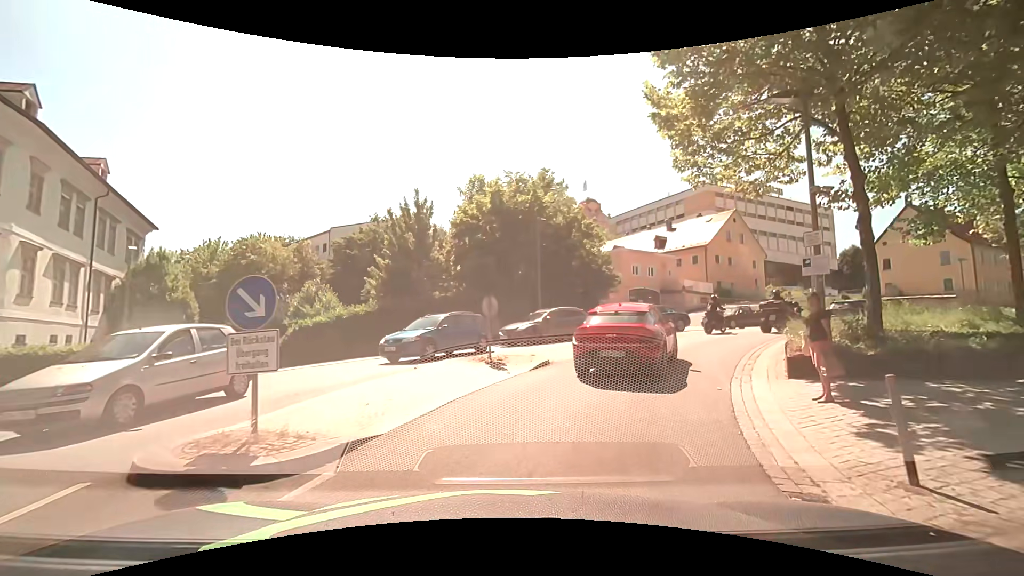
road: tertiary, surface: asphalt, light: Day
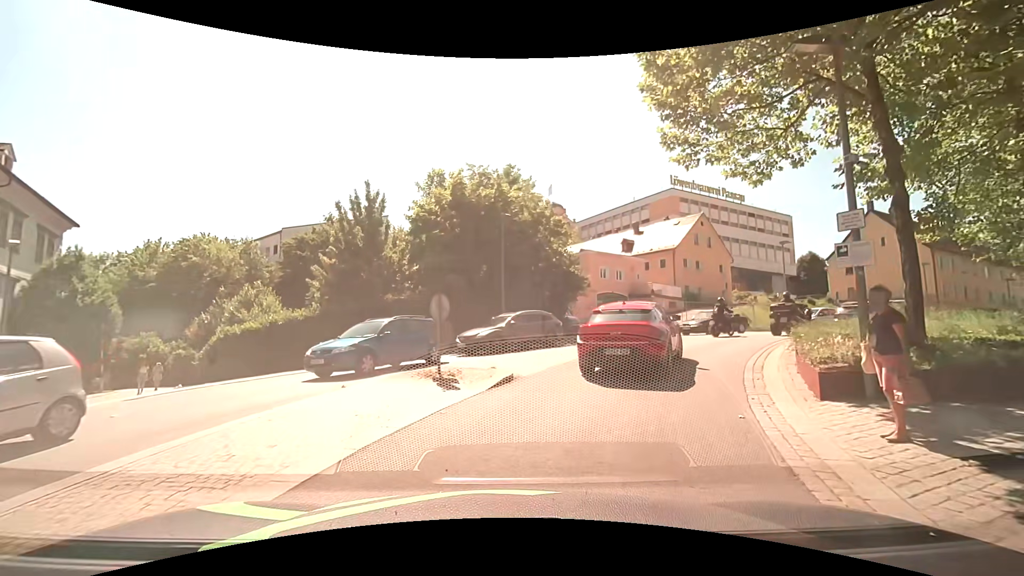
(+0.1, +2.6) m; +4°
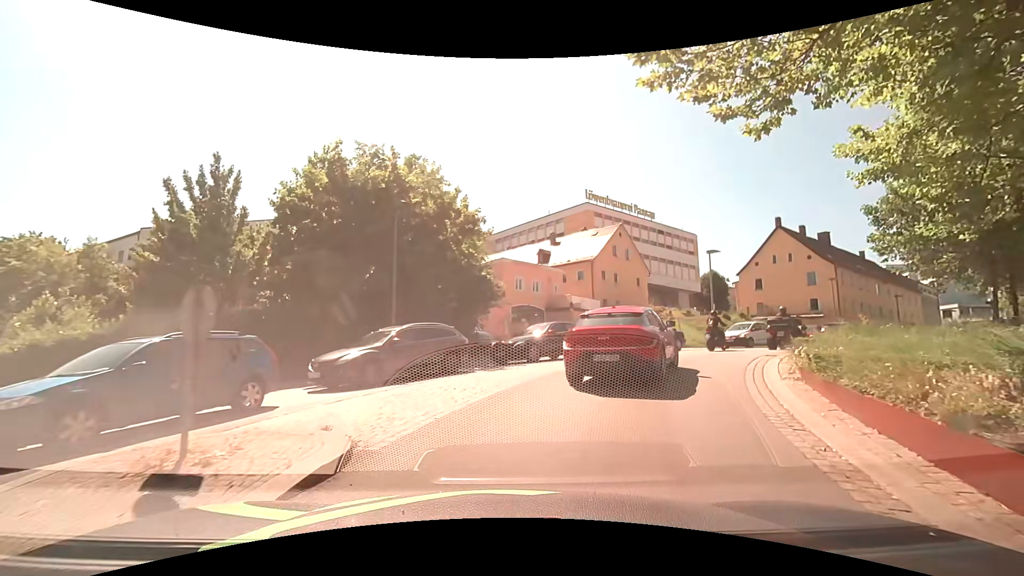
(+0.4, +5.3) m; +11°
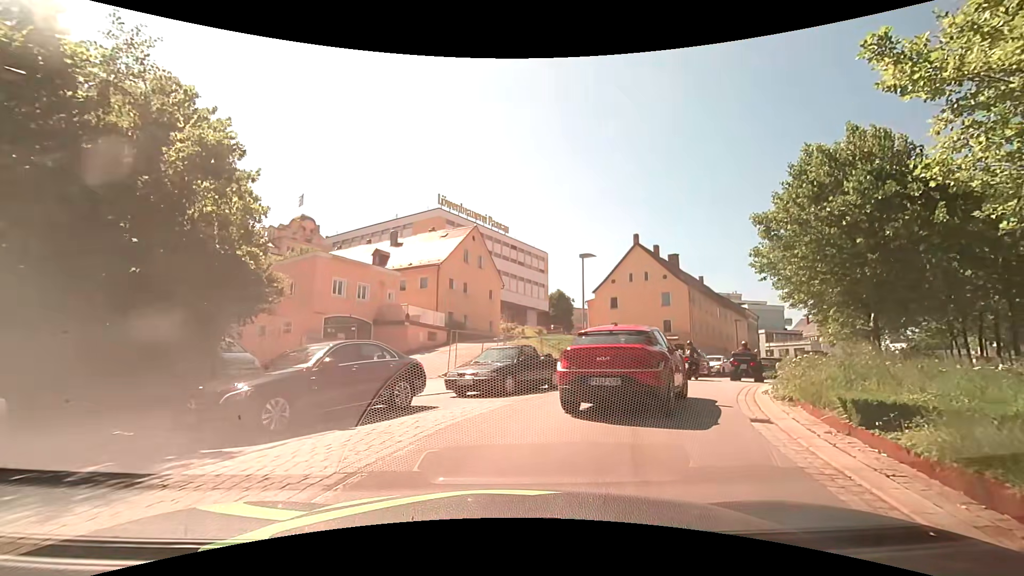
(+1.2, +9.1) m; +17°
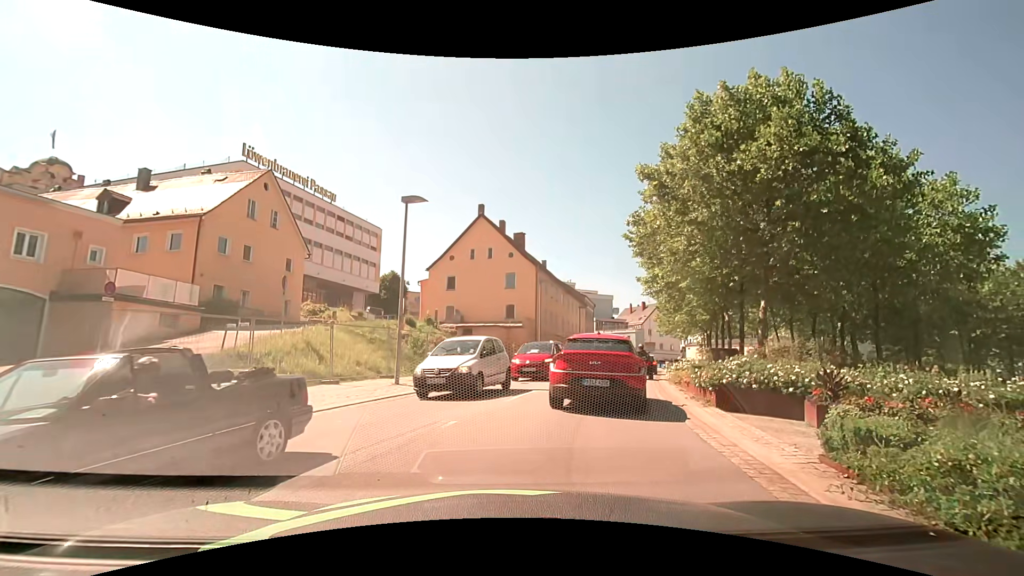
(+1.4, +9.2) m; +18°
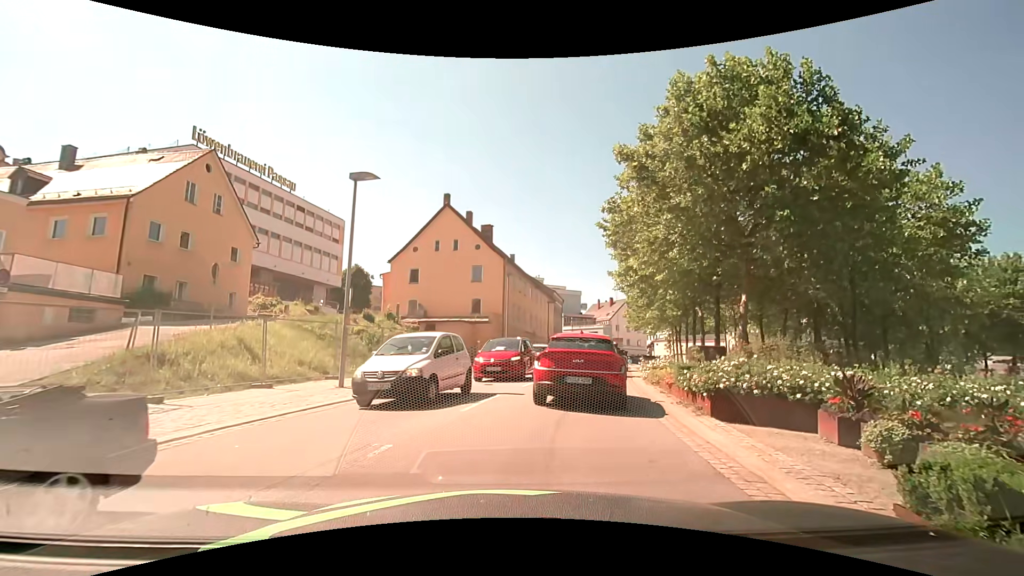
(+0.1, +1.9) m; +6°
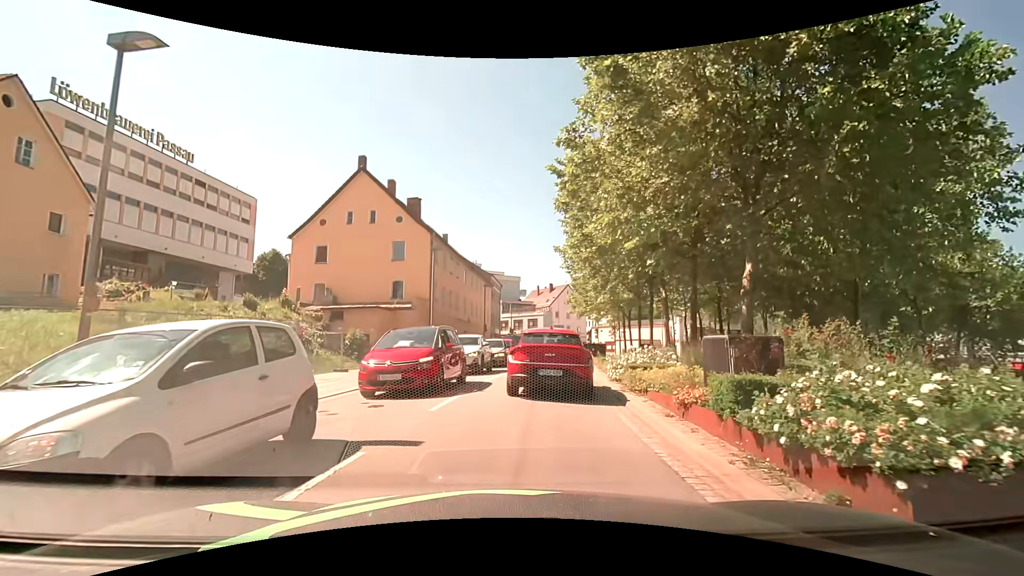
(+0.3, +6.5) m; +6°
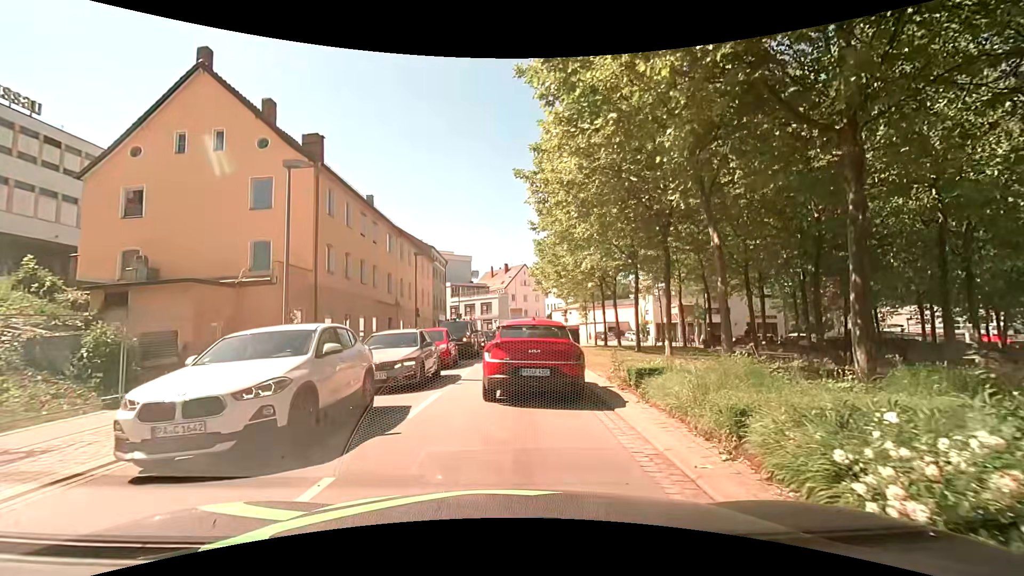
(+0.6, +12.8) m; +6°
